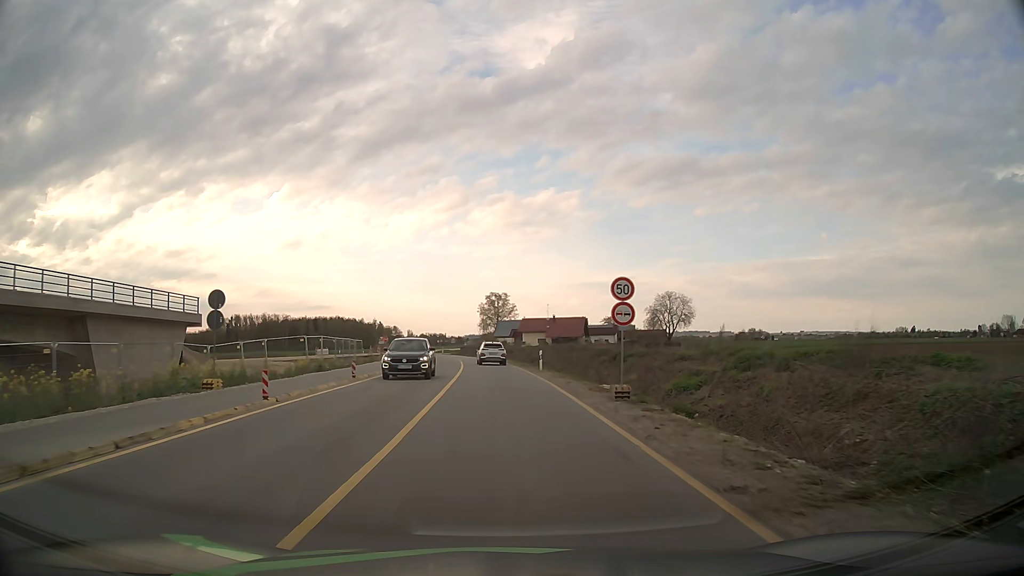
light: Day
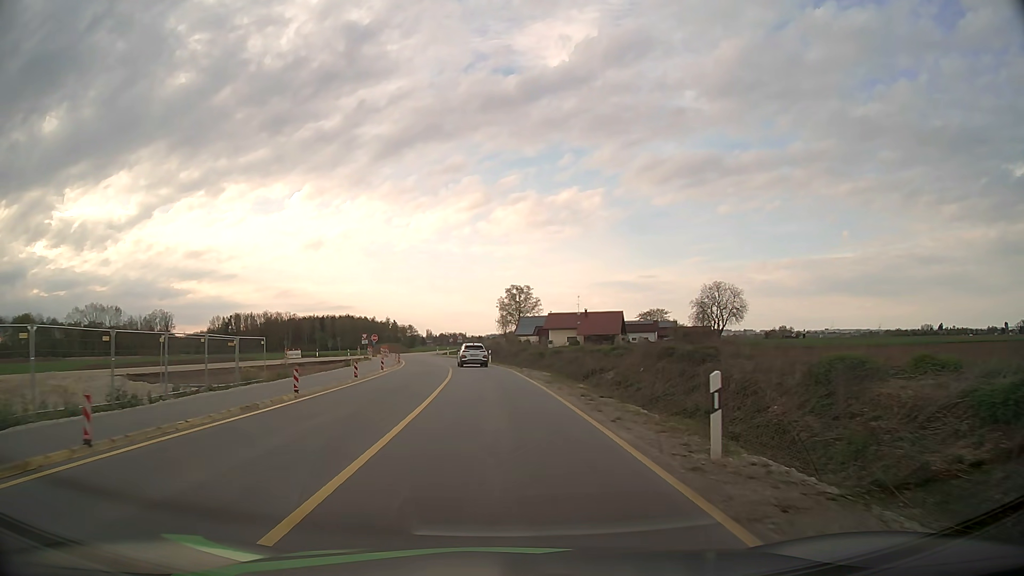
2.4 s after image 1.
(-0.5, +27.6) m; -2°
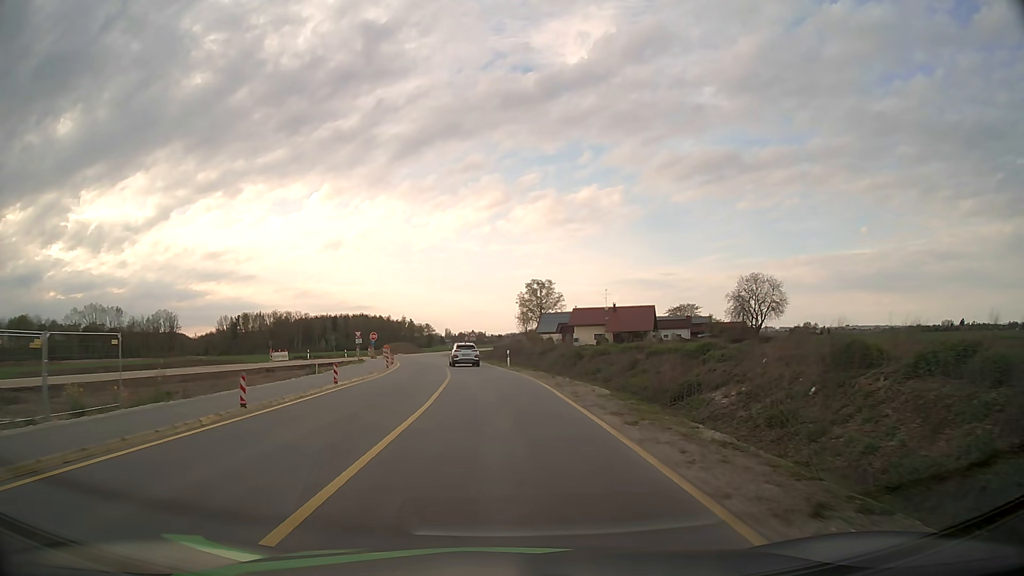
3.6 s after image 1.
(-0.2, +13.7) m; -2°
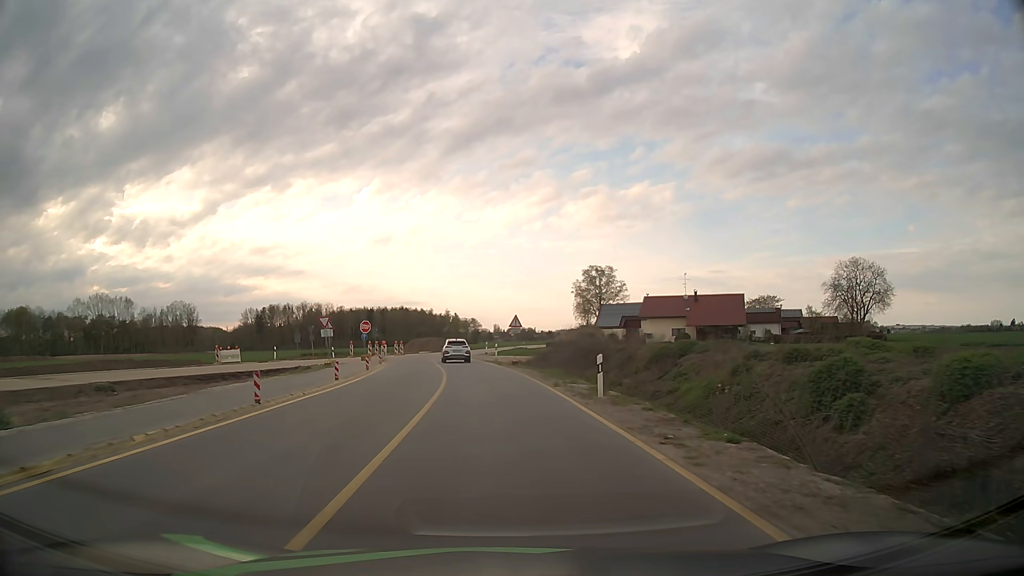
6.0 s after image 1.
(-0.9, +27.6) m; -4°
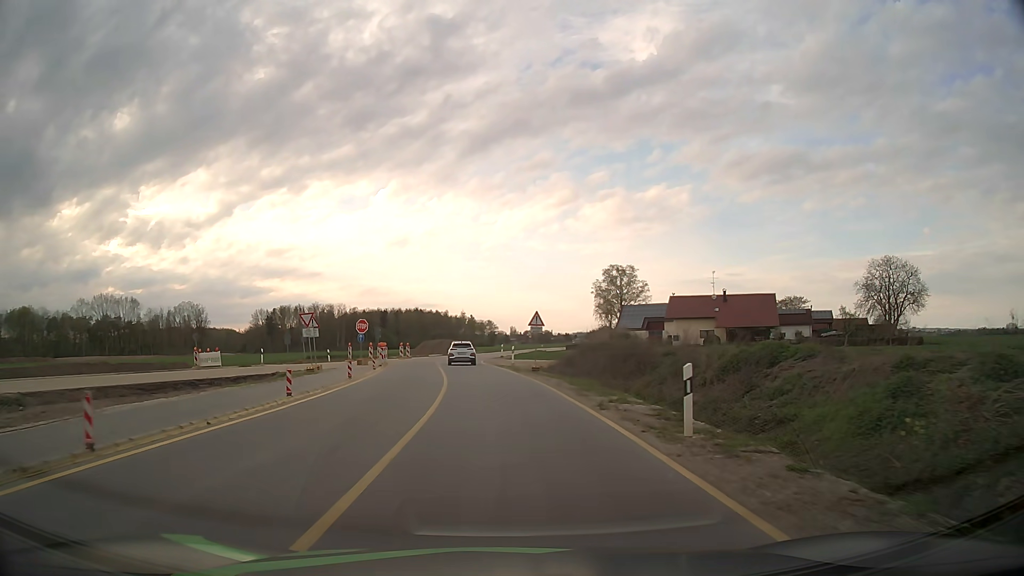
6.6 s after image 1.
(-0.1, +7.0) m; -1°
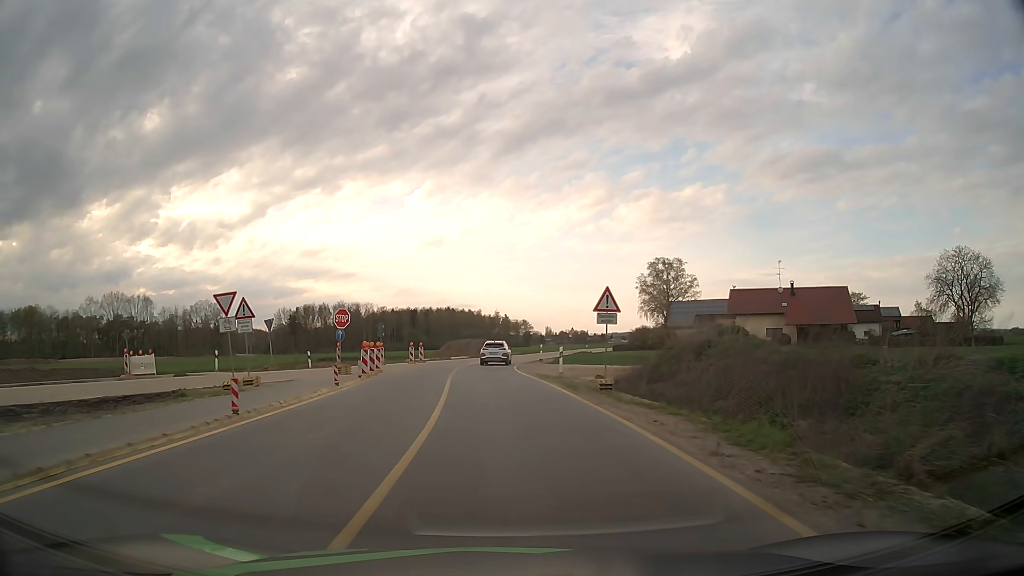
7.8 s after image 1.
(-0.4, +14.0) m; -3°
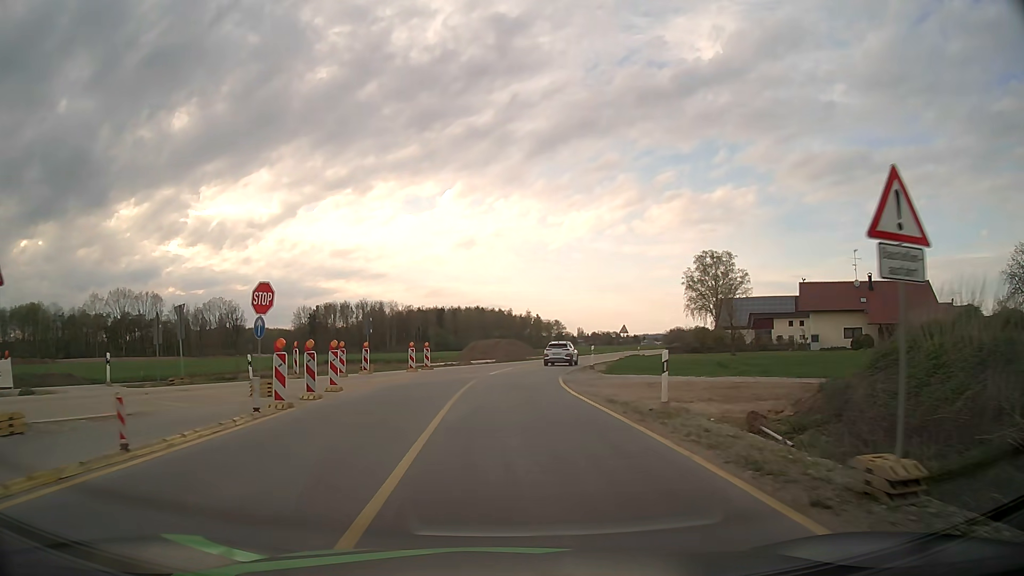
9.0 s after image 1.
(-0.4, +13.9) m; -3°
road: tertiary
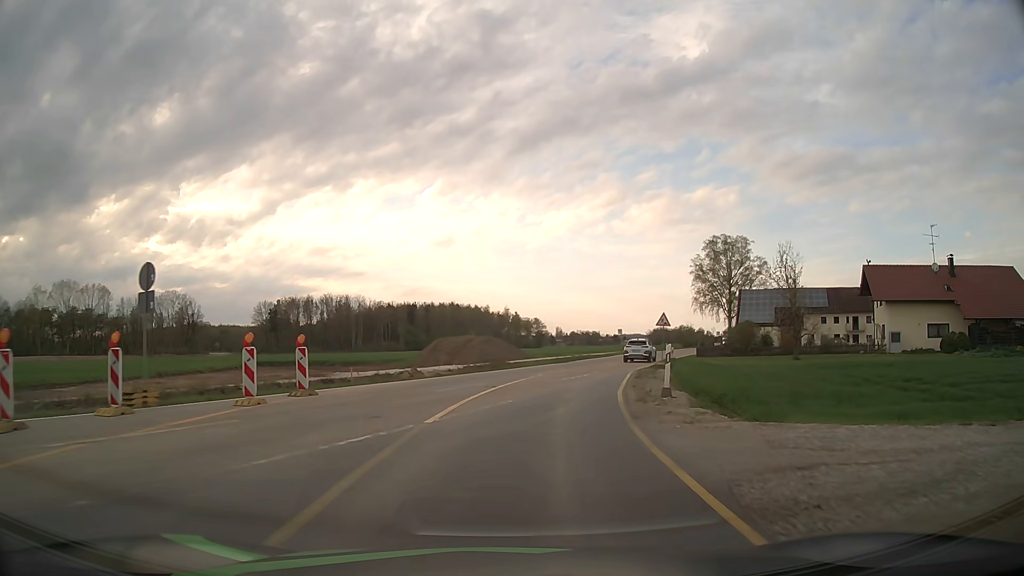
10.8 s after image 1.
(0.0, +20.4) m; +2°
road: unclassified
(0, +10) (+1, +20) (+3, +30) (+6, +39) (+10, +49) (+13, +58) (+17, +67) (+21, +77) (+24, +86) (+28, +95) m
